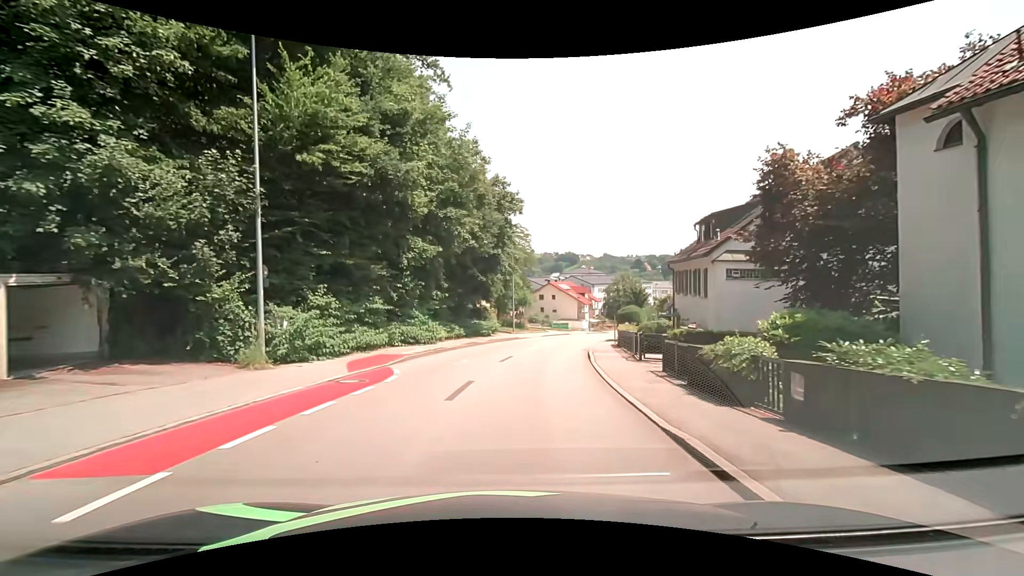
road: tertiary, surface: asphalt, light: Day
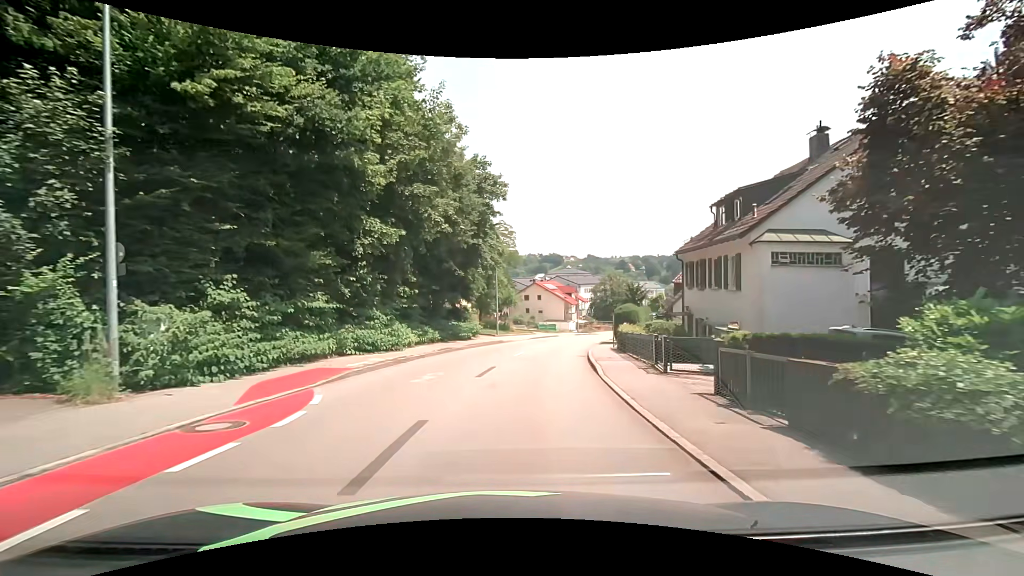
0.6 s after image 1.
(+0.1, +4.7) m; +3°
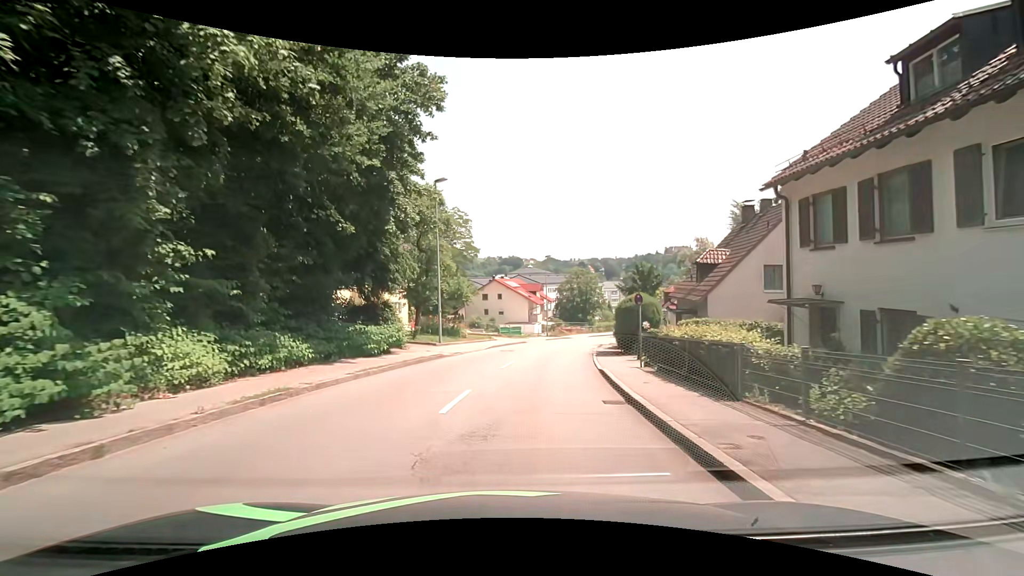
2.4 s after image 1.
(+0.5, +13.9) m; +4°
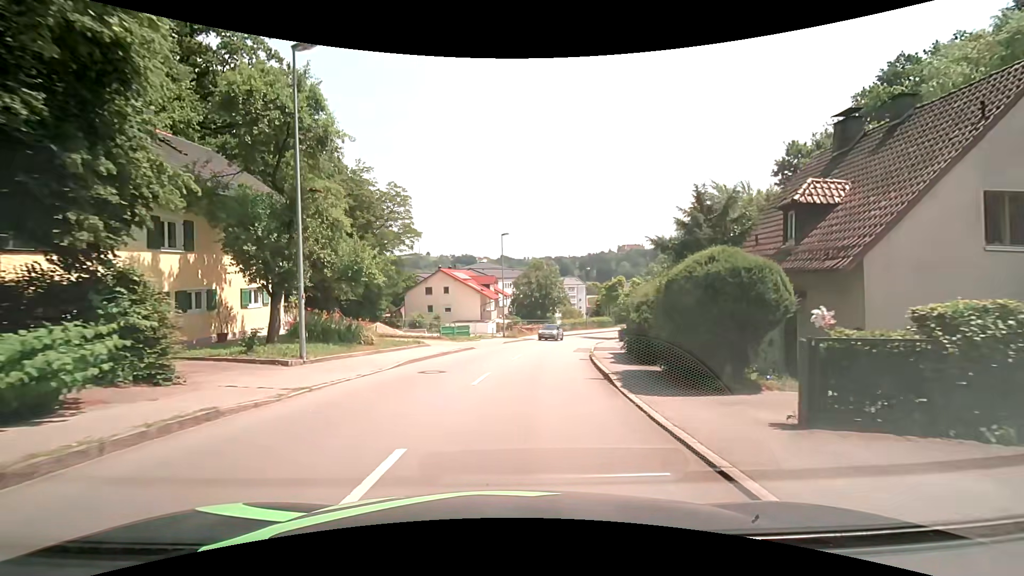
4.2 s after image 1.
(+0.8, +14.1) m; +6°
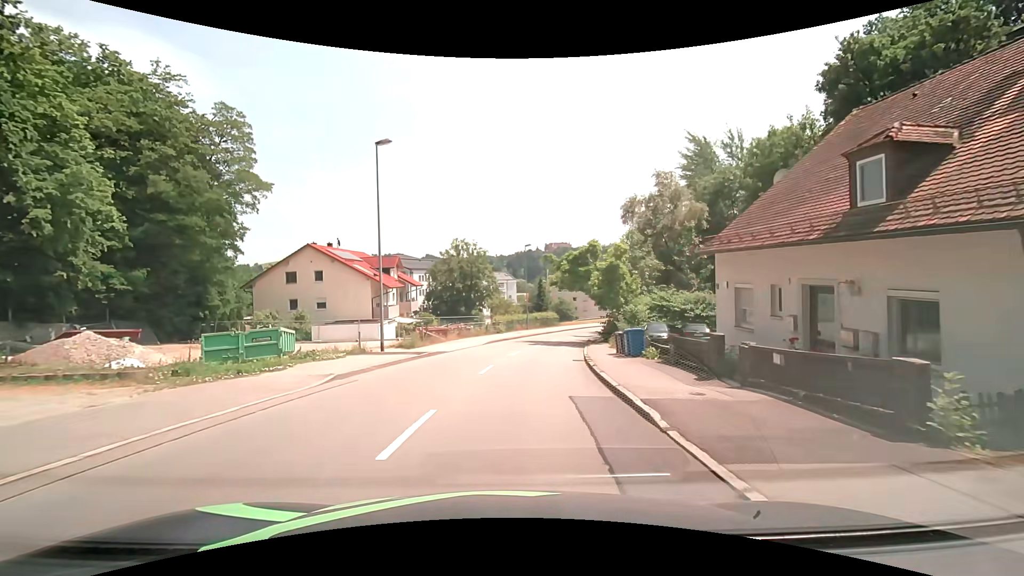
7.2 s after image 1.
(+1.8, +24.0) m; +8°
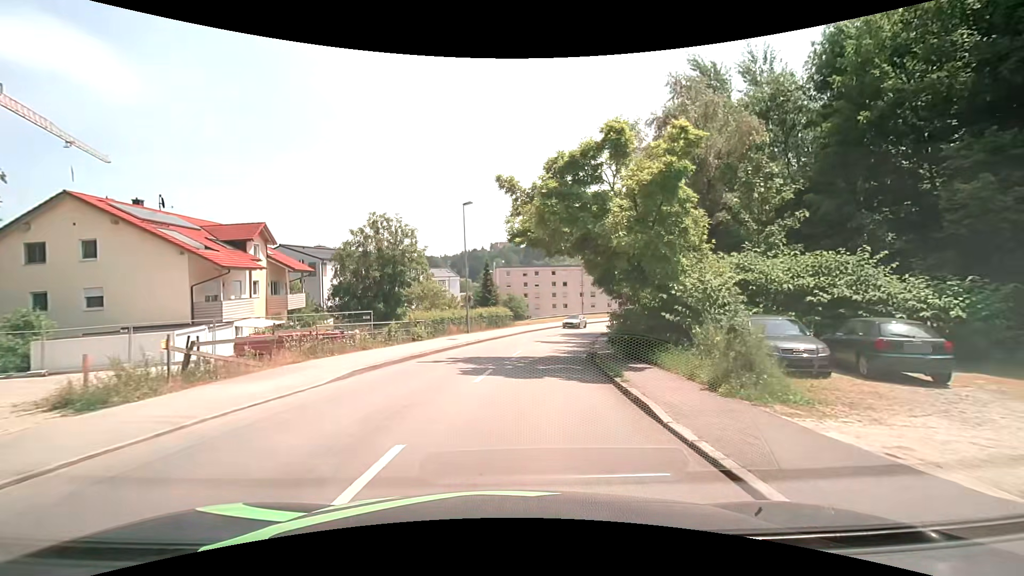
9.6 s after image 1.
(+1.2, +20.2) m; +7°
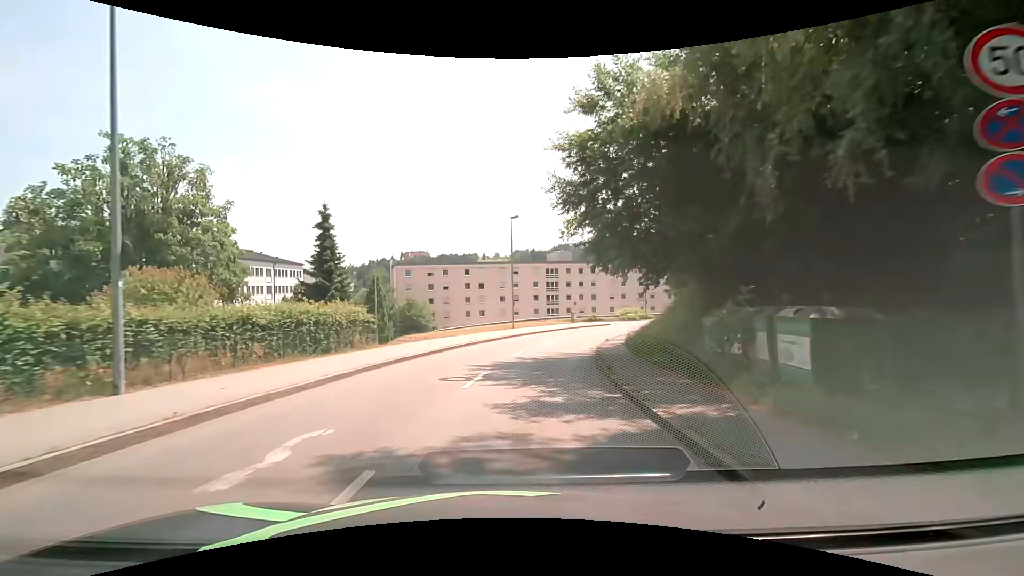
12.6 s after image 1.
(+2.2, +27.6) m; +9°
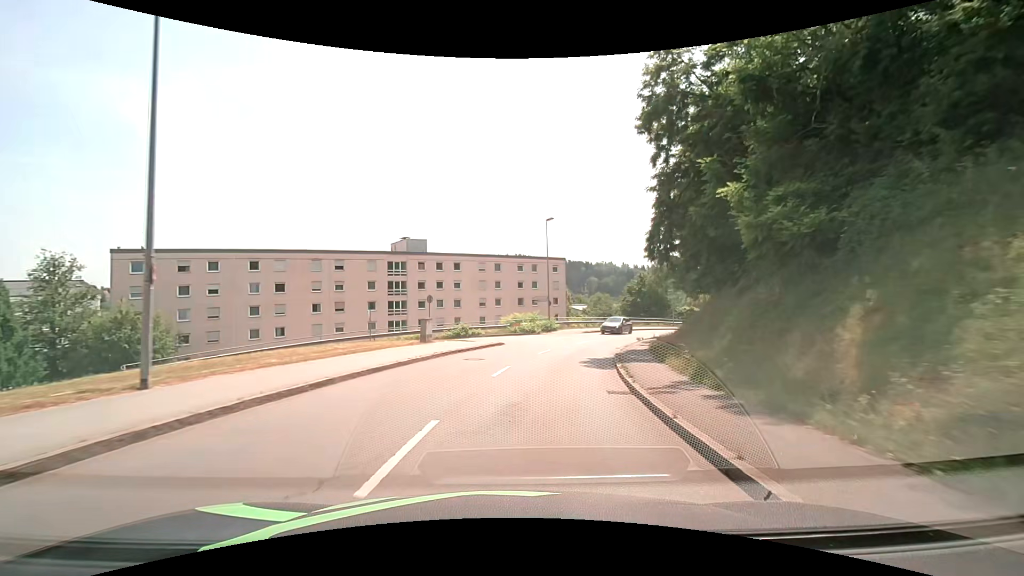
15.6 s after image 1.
(+4.2, +32.8) m; +16°
(+1, +10) (+2, +20) (+5, +29) (+9, +39) (+14, +47) (+20, +55) (+26, +63) (+33, +71) (+39, +78) (+45, +86) m
